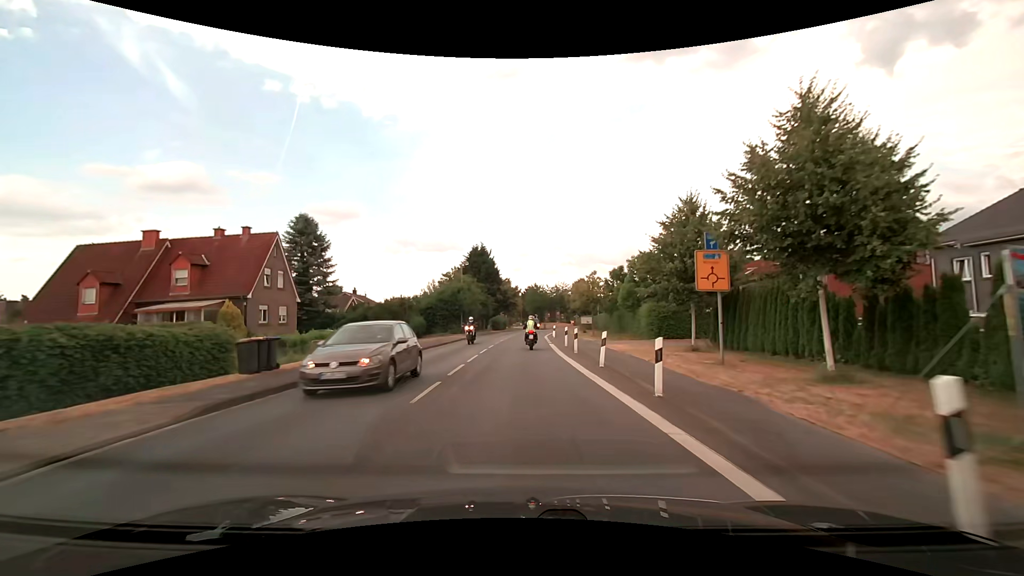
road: secondary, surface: asphalt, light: Day
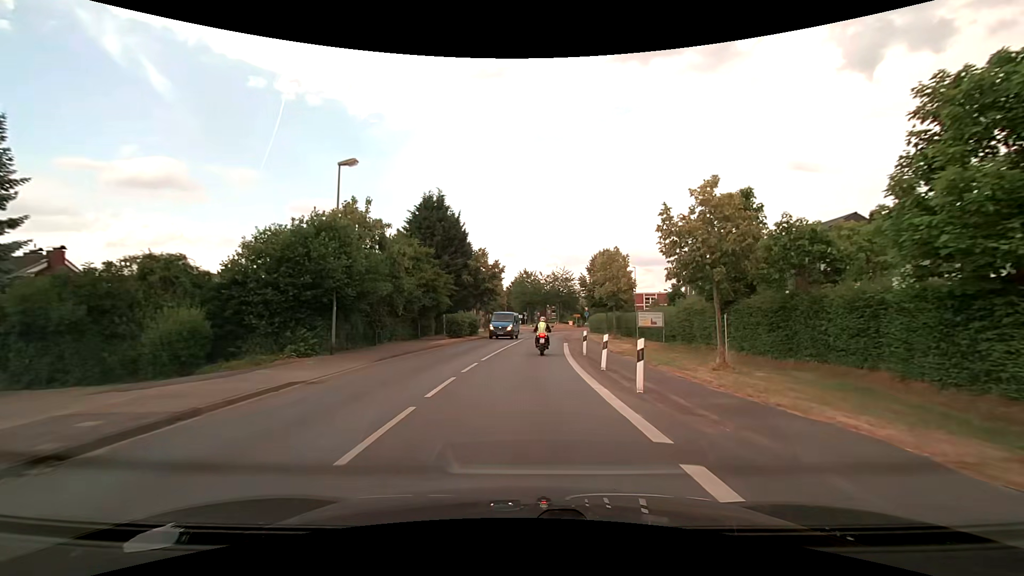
(0.0, +34.7) m; +2°
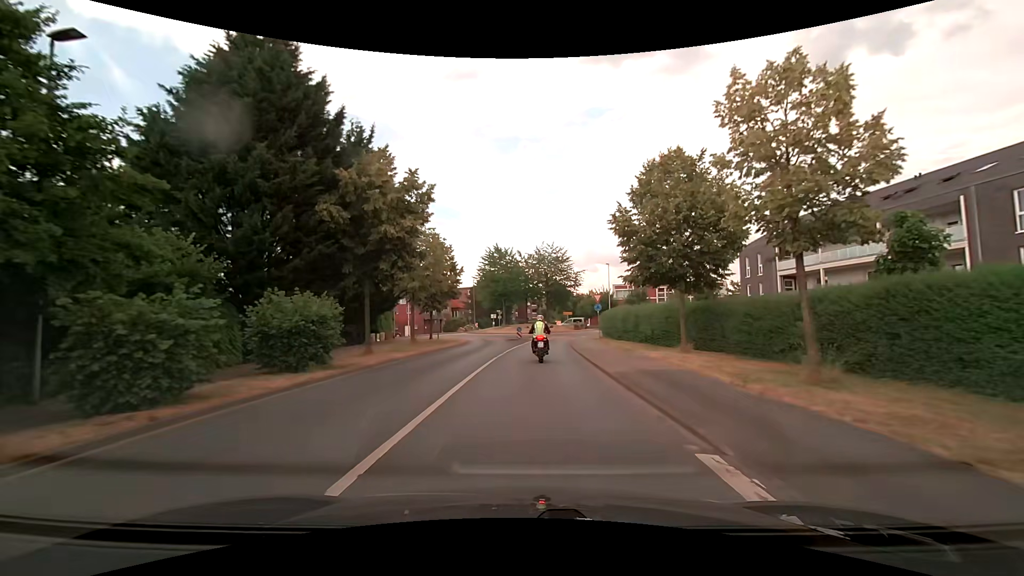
(+0.7, +29.5) m; +2°
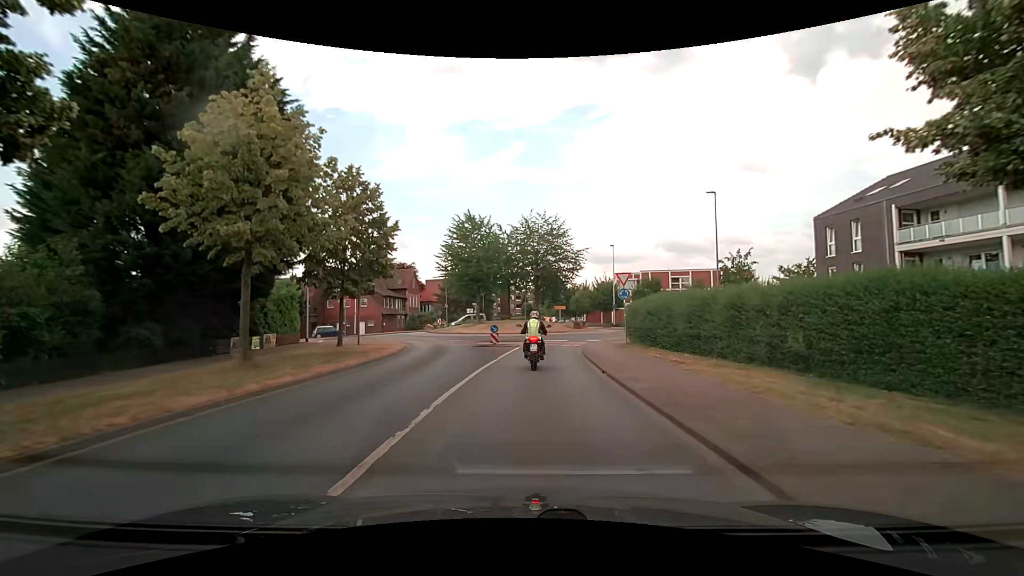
(+0.2, +16.7) m; +2°
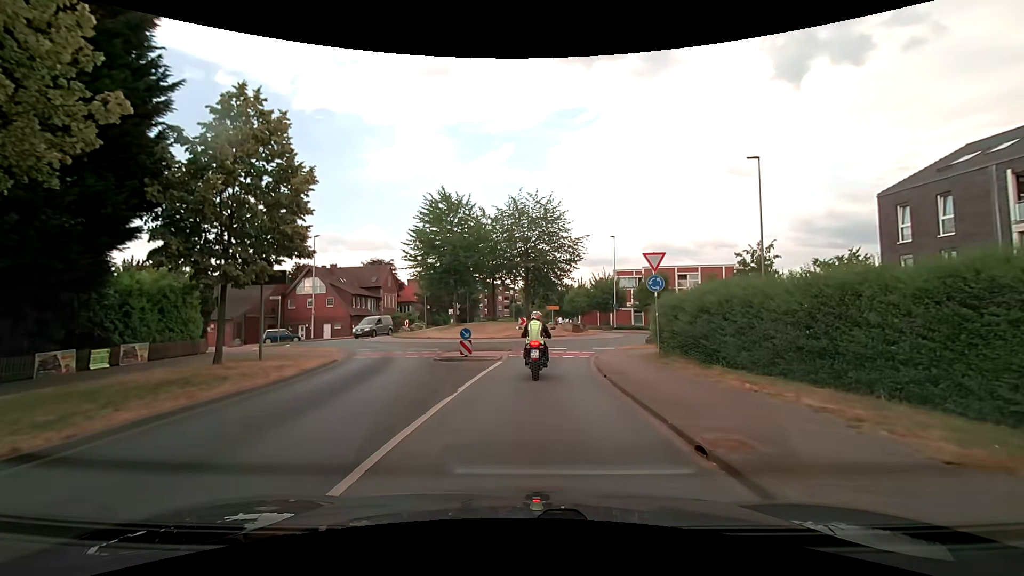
(+0.1, +8.2) m; +3°
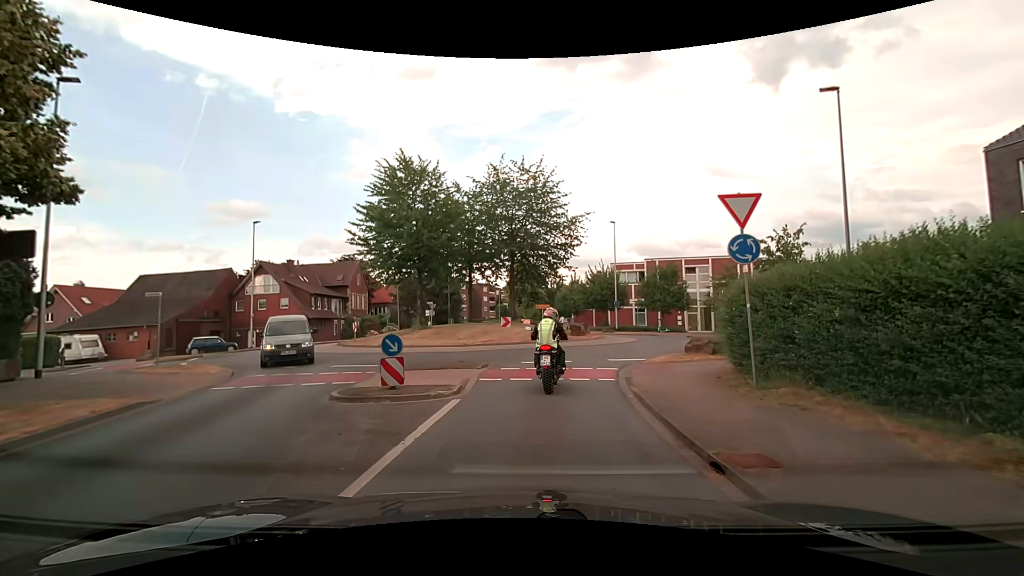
(-0.1, +8.3) m; -1°
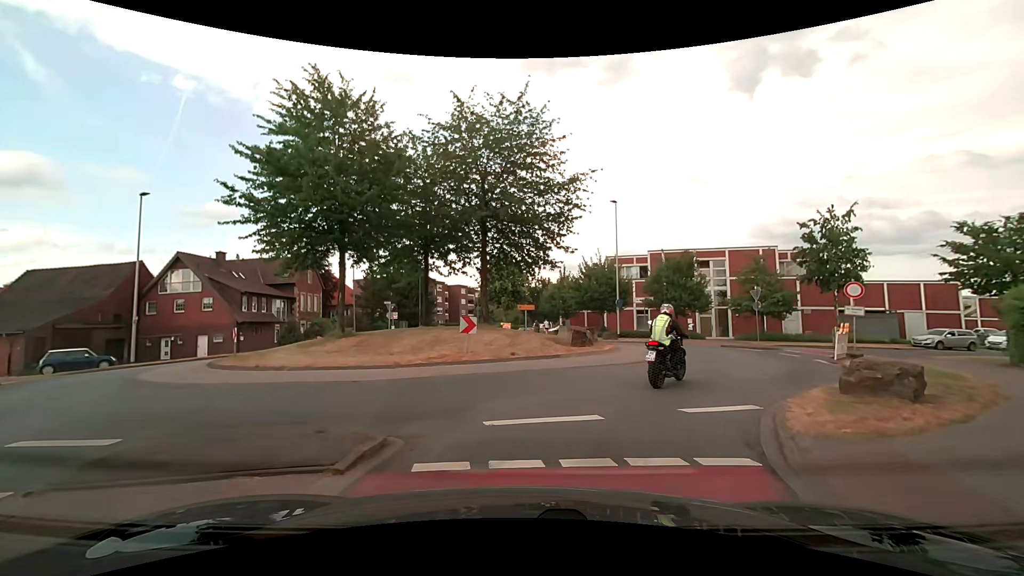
(+0.2, +9.8) m; +2°
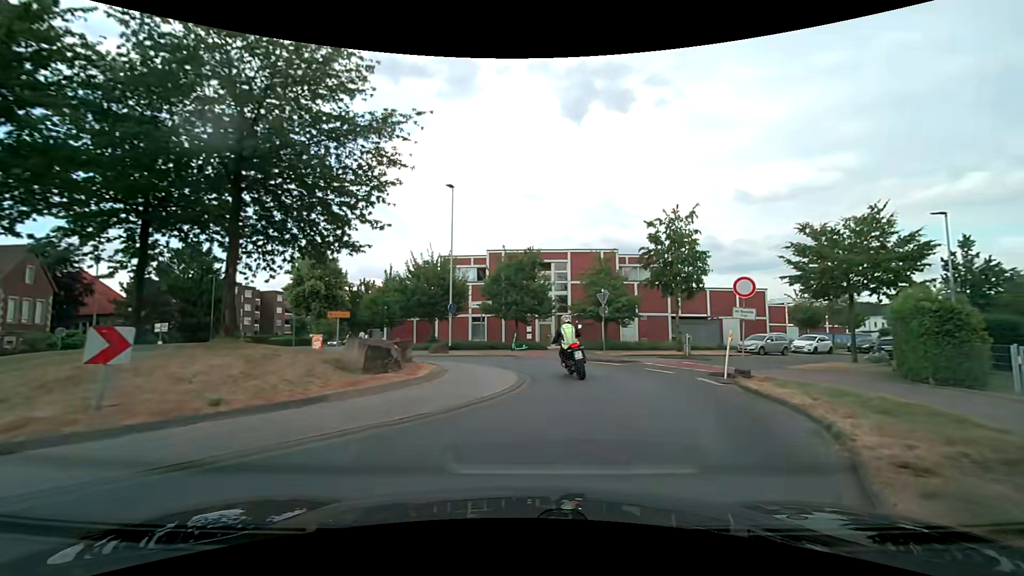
(+1.0, +7.2) m; +19°
(+2, +10) (0, +20) (-7, +26) (-14, +33) (-20, +42) (-24, +50) (-28, +60) (-31, +69) (-33, +79) (-35, +89) m
